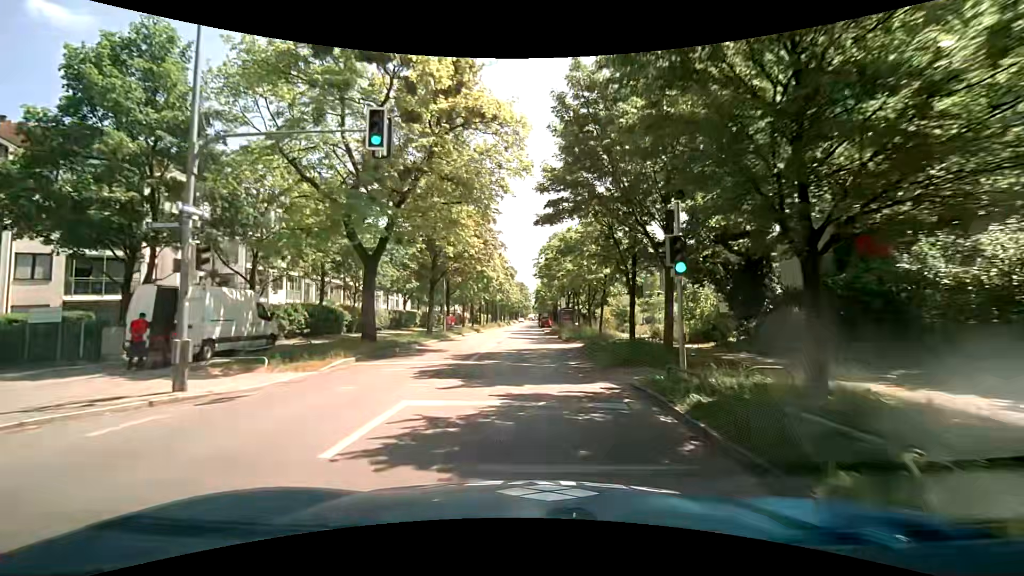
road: tertiary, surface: asphalt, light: Day
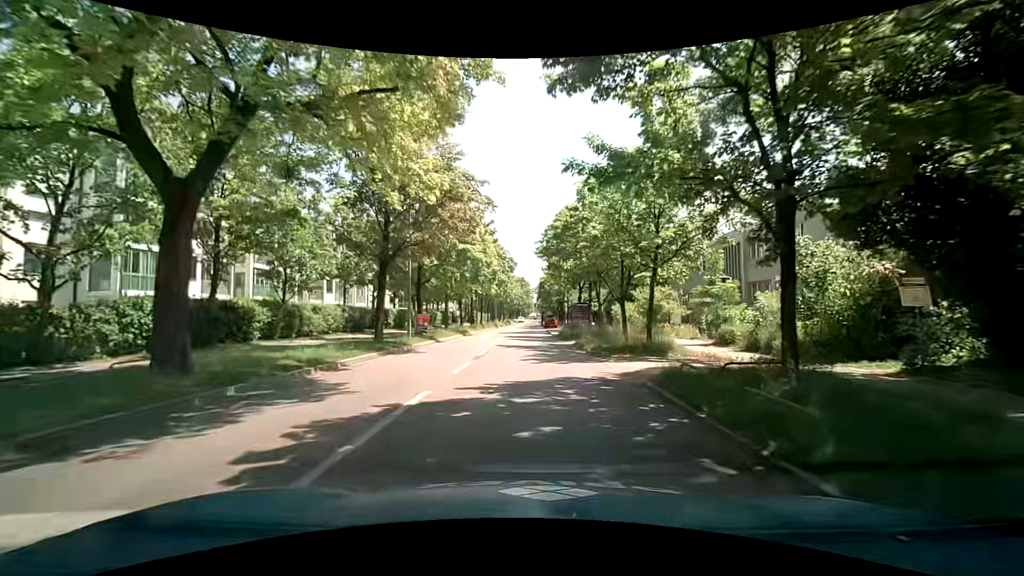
(-0.2, +12.5) m; 0°
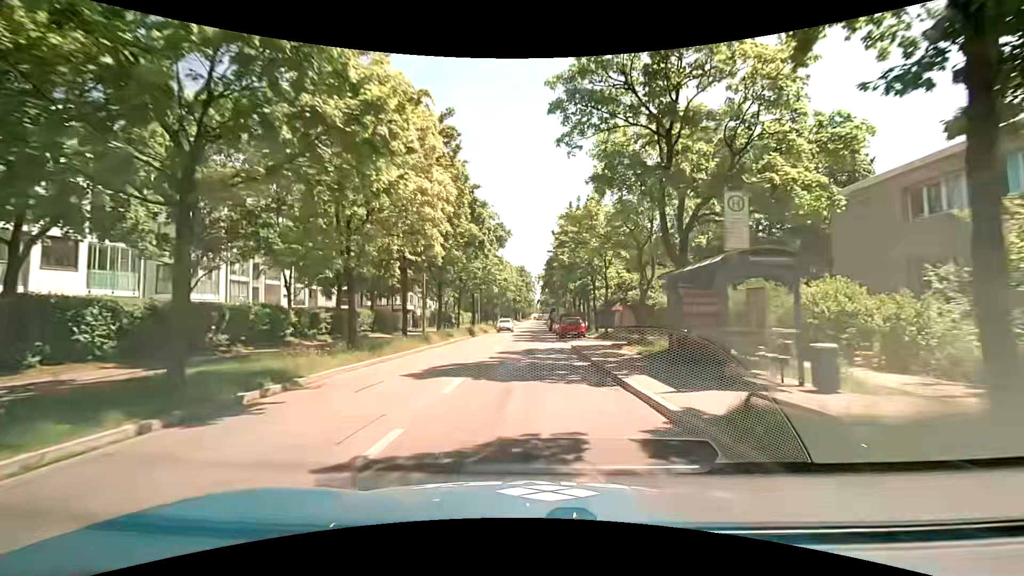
(-0.6, +33.2) m; -1°
(0, +10) (0, +20) (0, +30) (0, +40) (0, +50) (0, +60) (0, +70) (0, +80) (0, +90) (+1, +100) m
